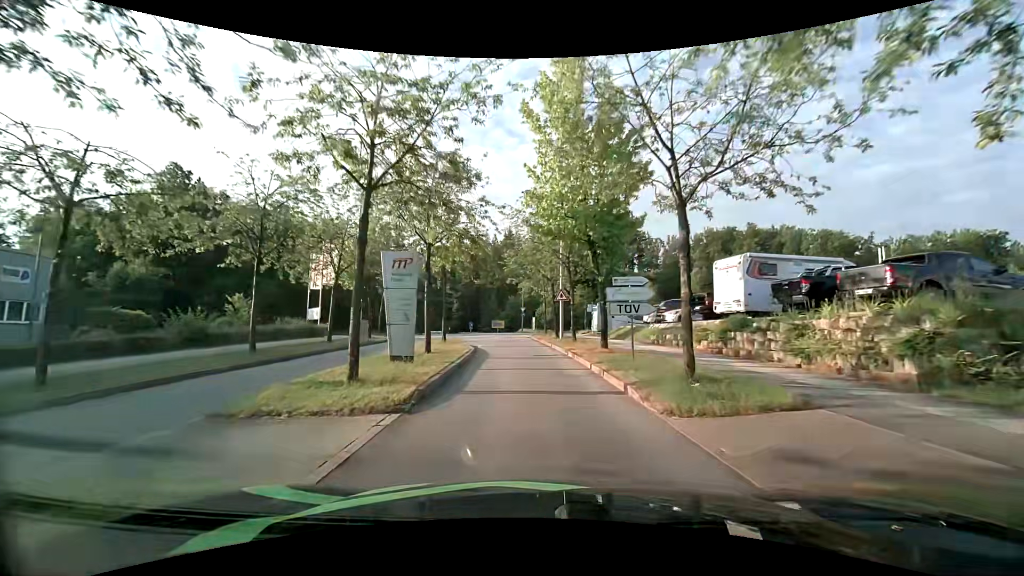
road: residential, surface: asphalt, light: Day
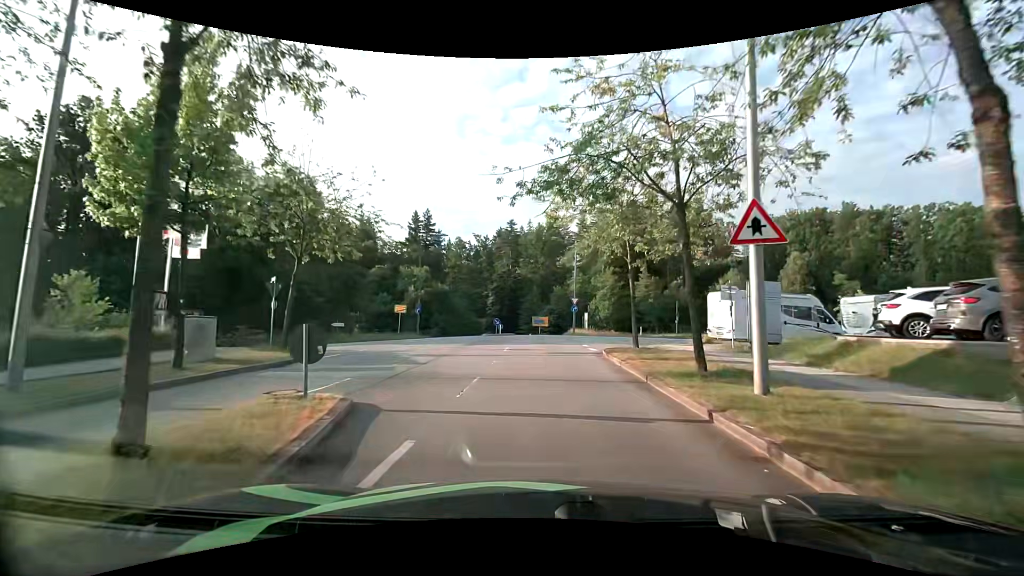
(-1.1, +21.7) m; -5°
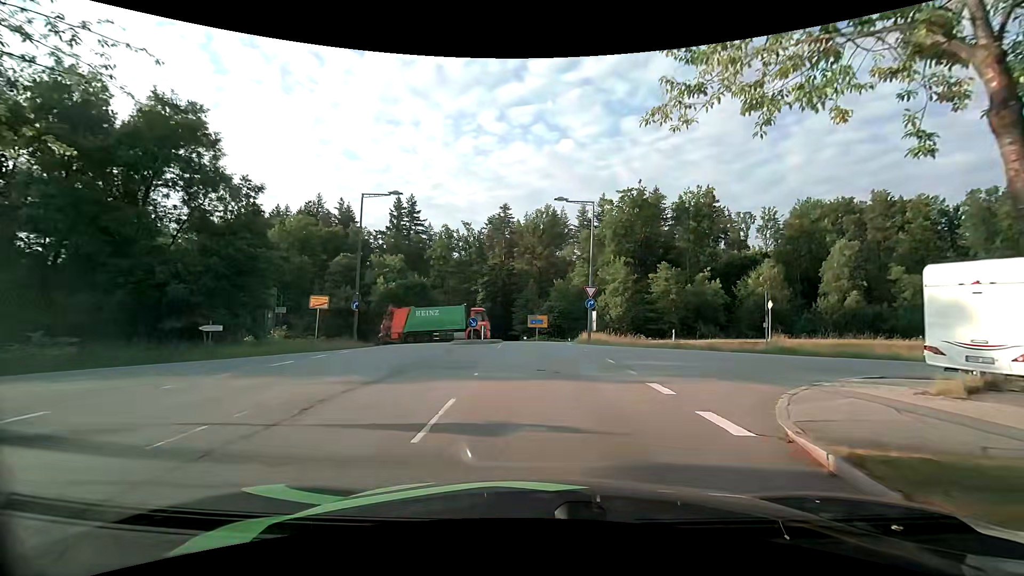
(-0.2, +15.0) m; 0°
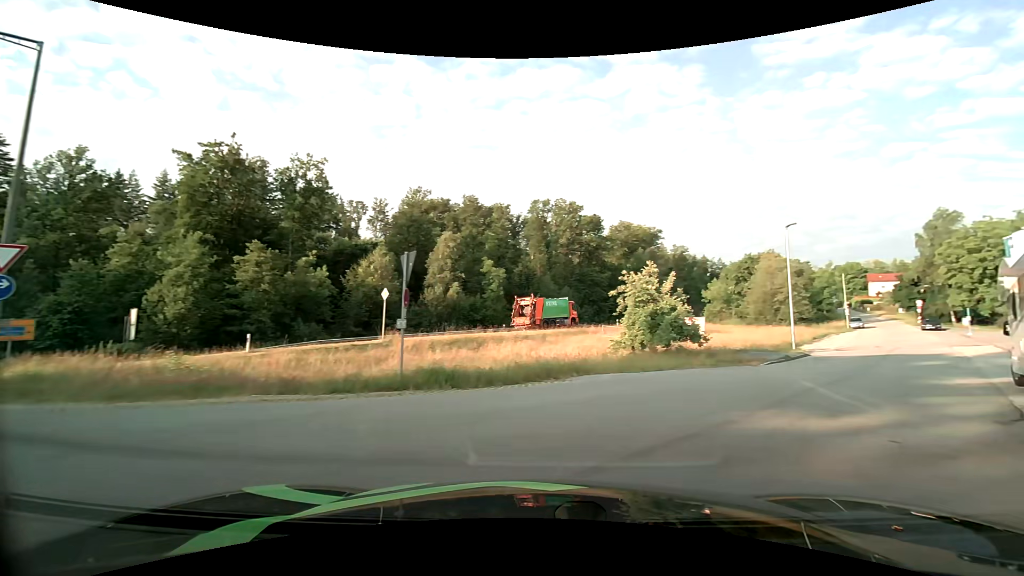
(+3.9, +14.2) m; +43°
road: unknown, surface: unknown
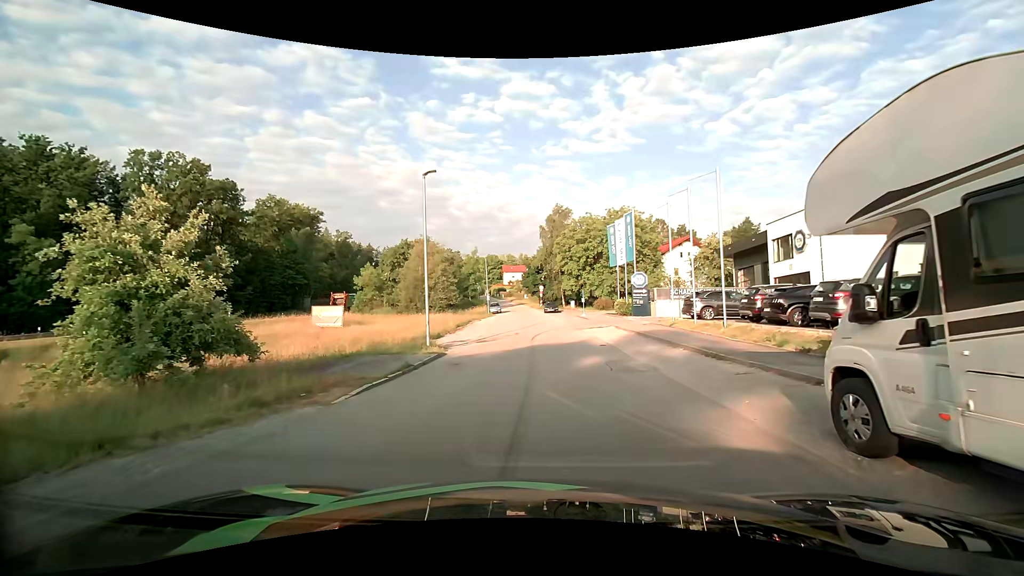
(+5.2, +11.7) m; +37°
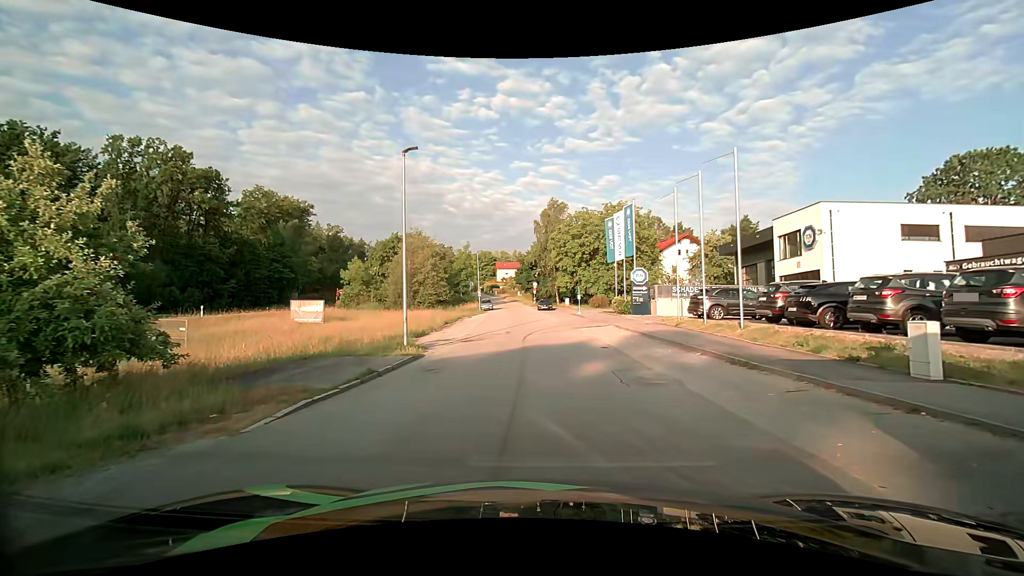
(0.0, +2.6) m; -1°
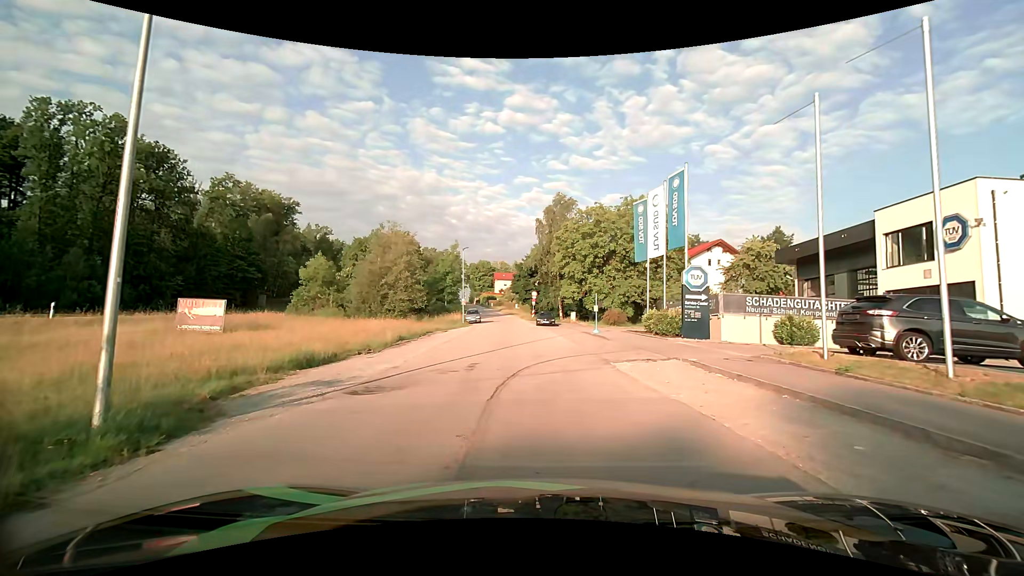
(+0.3, +13.3) m; +1°
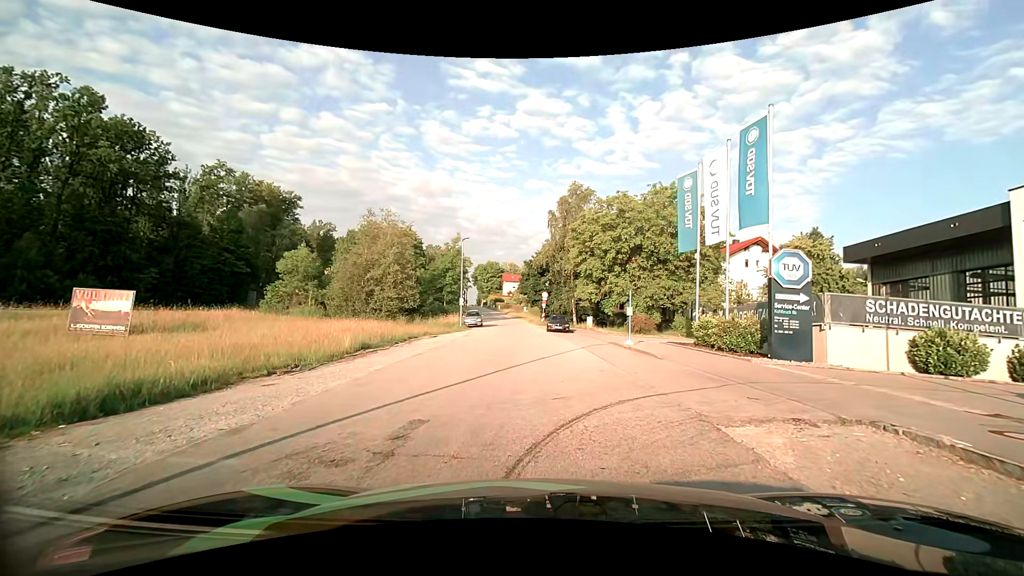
(-0.1, +7.6) m; -2°
